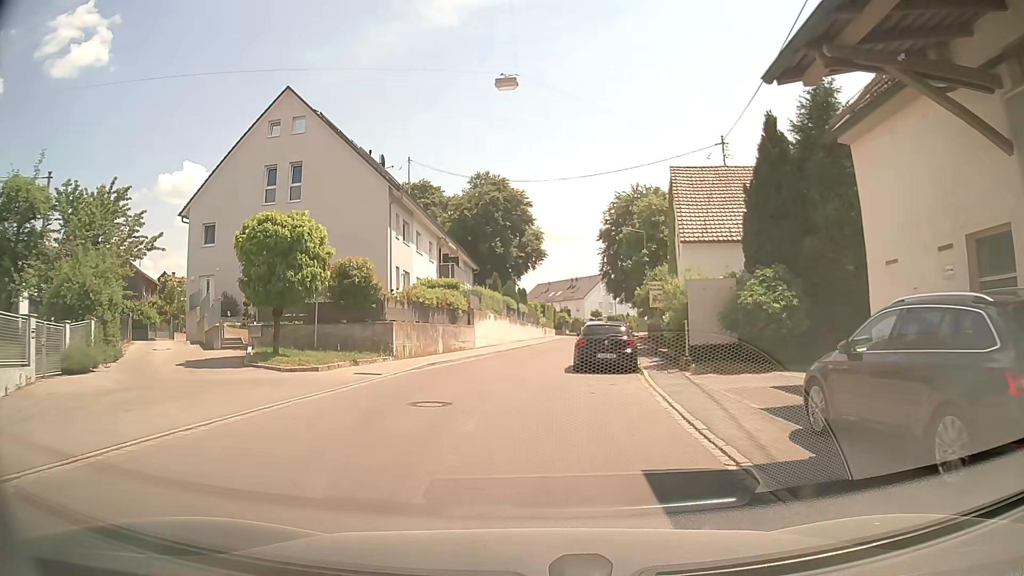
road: residential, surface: asphalt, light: Day
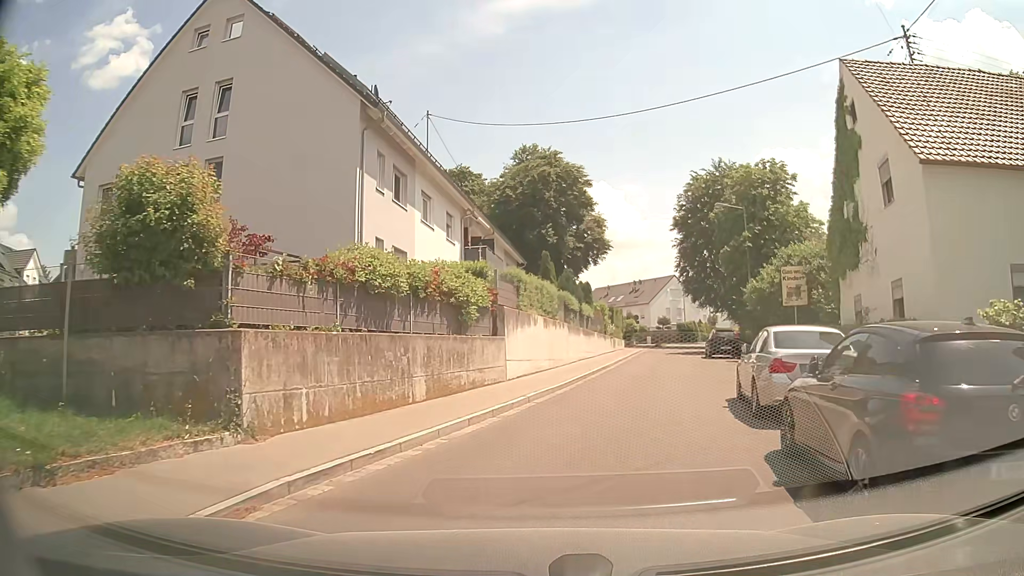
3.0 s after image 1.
(-0.5, +14.8) m; -4°
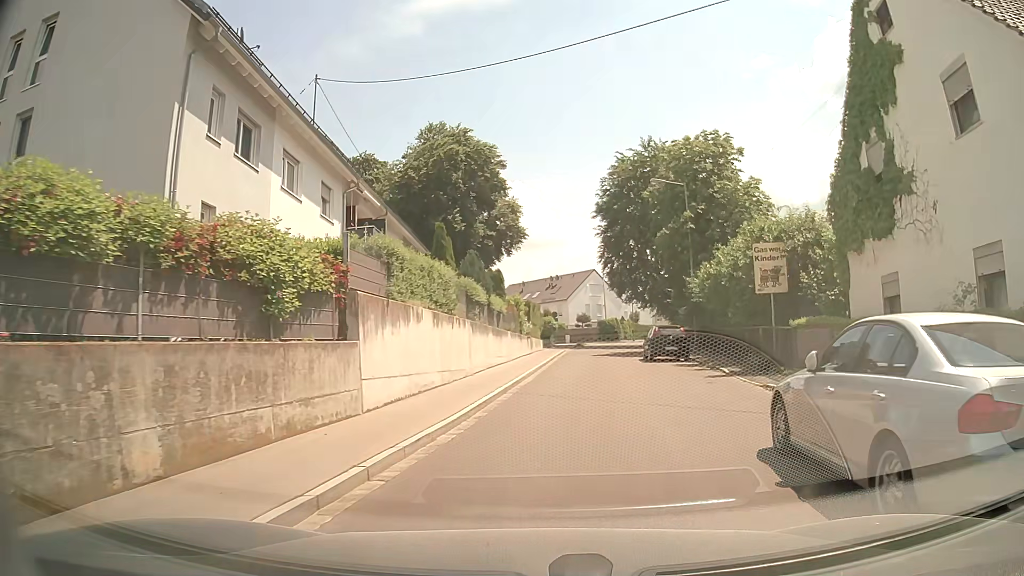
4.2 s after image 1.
(+0.3, +6.5) m; +7°
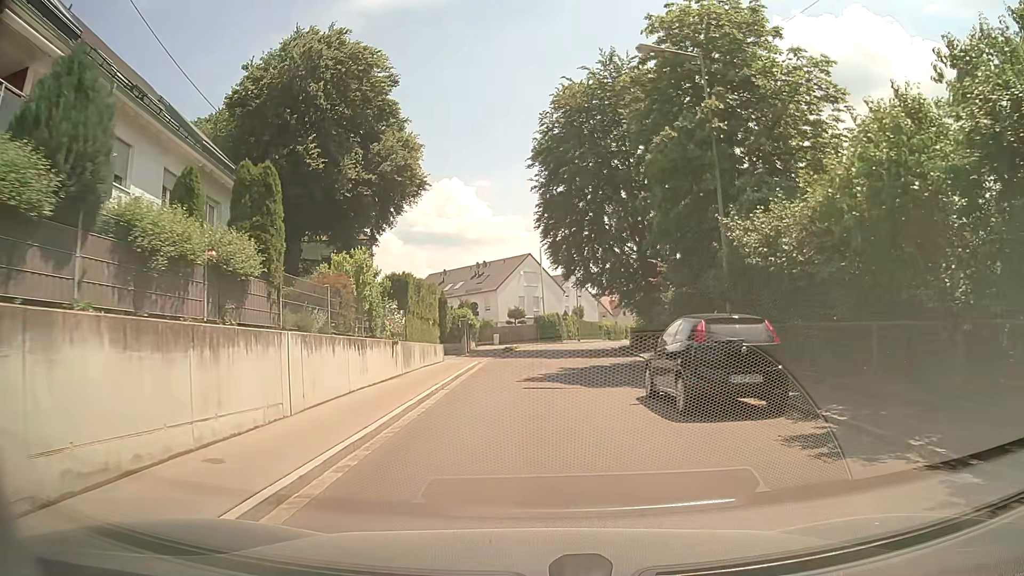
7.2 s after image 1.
(+1.4, +17.9) m; +5°
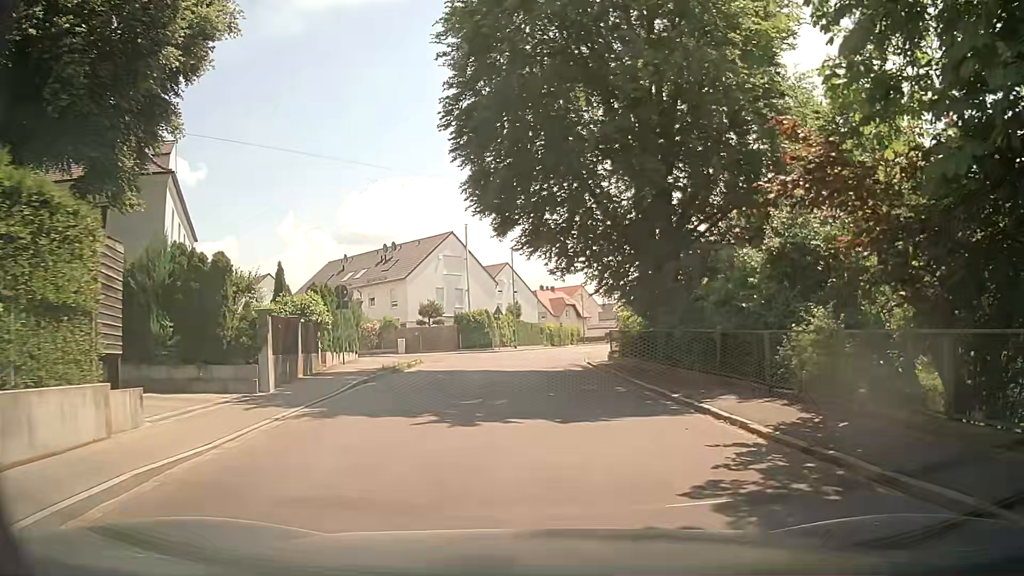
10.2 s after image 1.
(+0.6, +19.3) m; +6°
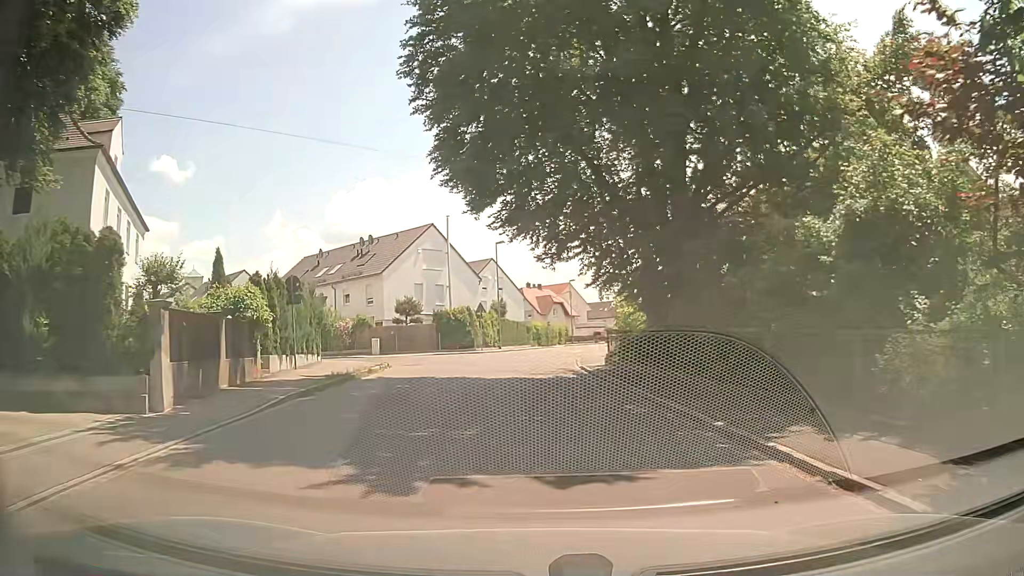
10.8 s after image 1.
(0.0, +4.0) m; 0°
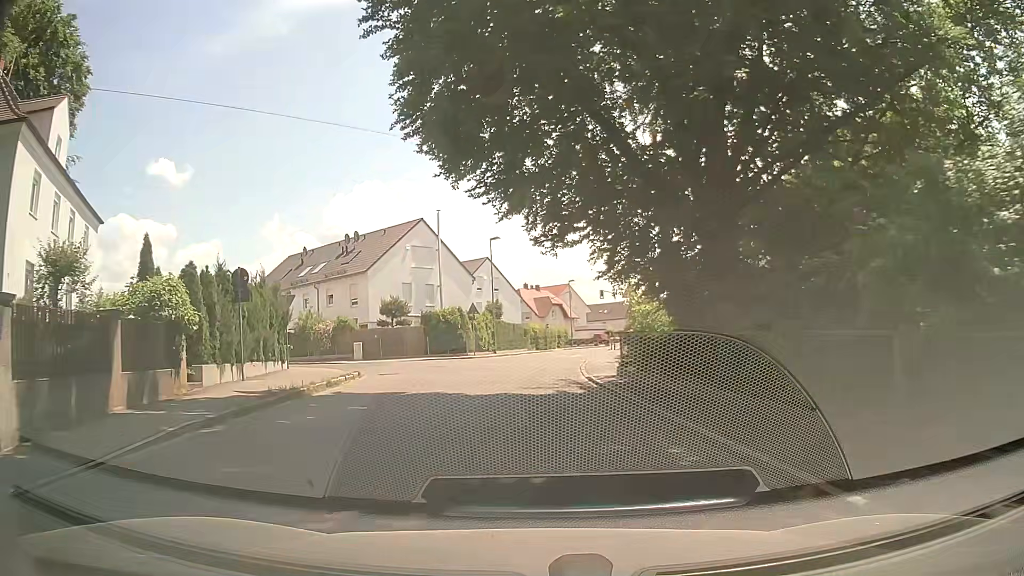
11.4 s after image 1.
(0.0, +4.1) m; 0°
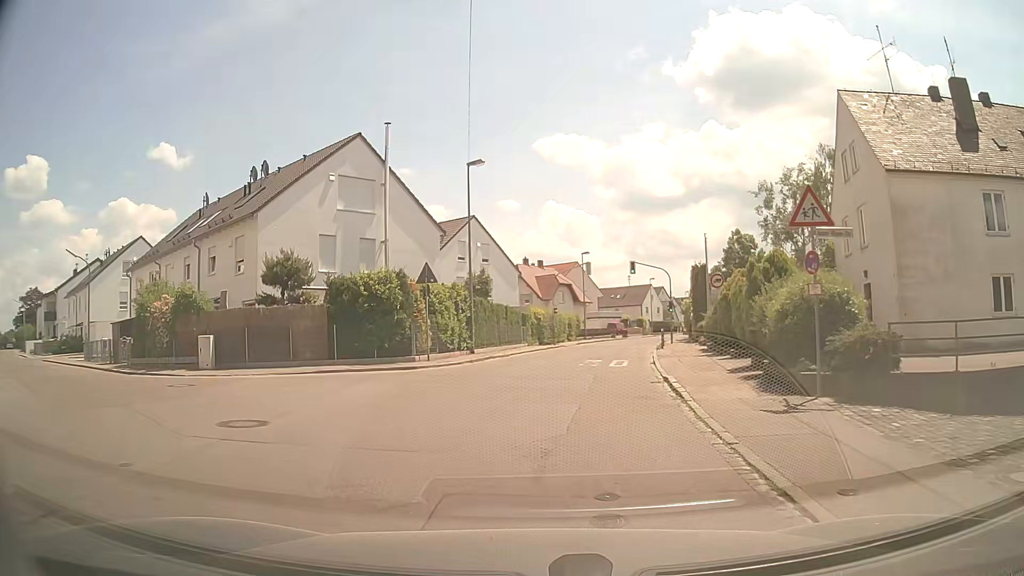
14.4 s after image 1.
(-0.2, +20.3) m; 0°
(0, +10) (+2, +20) (+3, +30) (+5, +40) (+7, +49) (+9, +59) (+12, +69) (+15, +78) (+19, +88) (+22, +97) m
